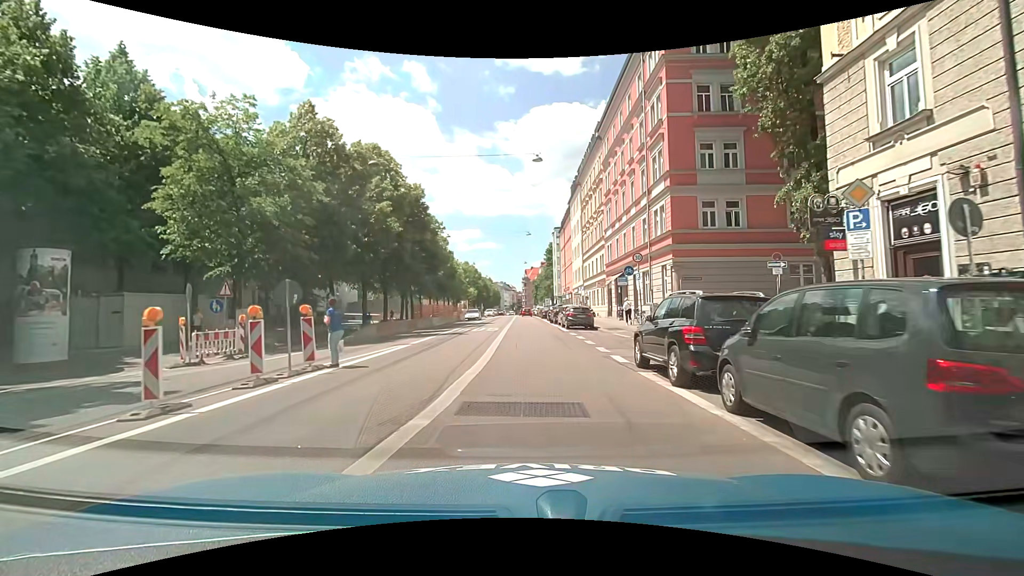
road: secondary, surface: asphalt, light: Day
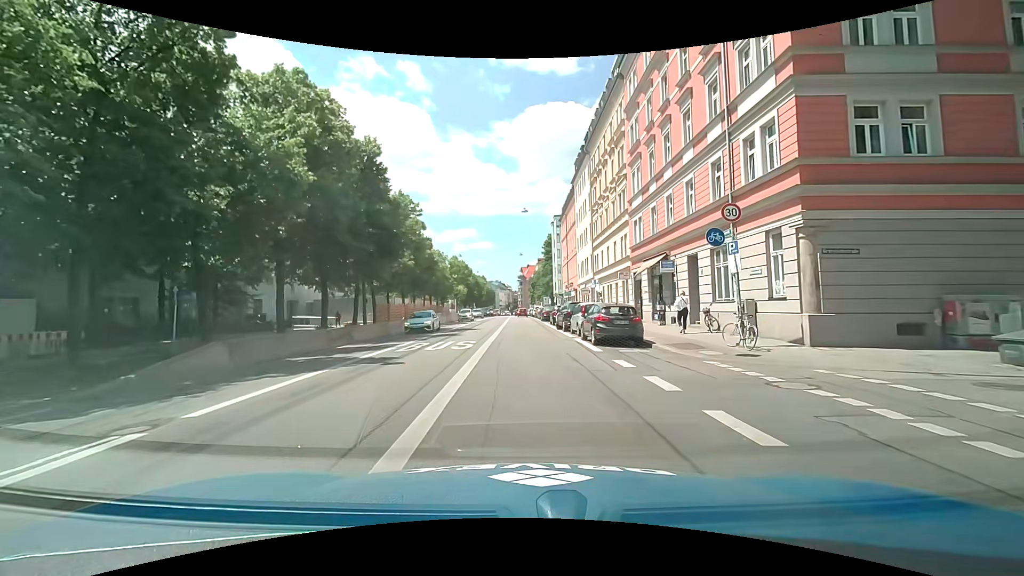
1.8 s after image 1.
(0.0, +13.5) m; 0°
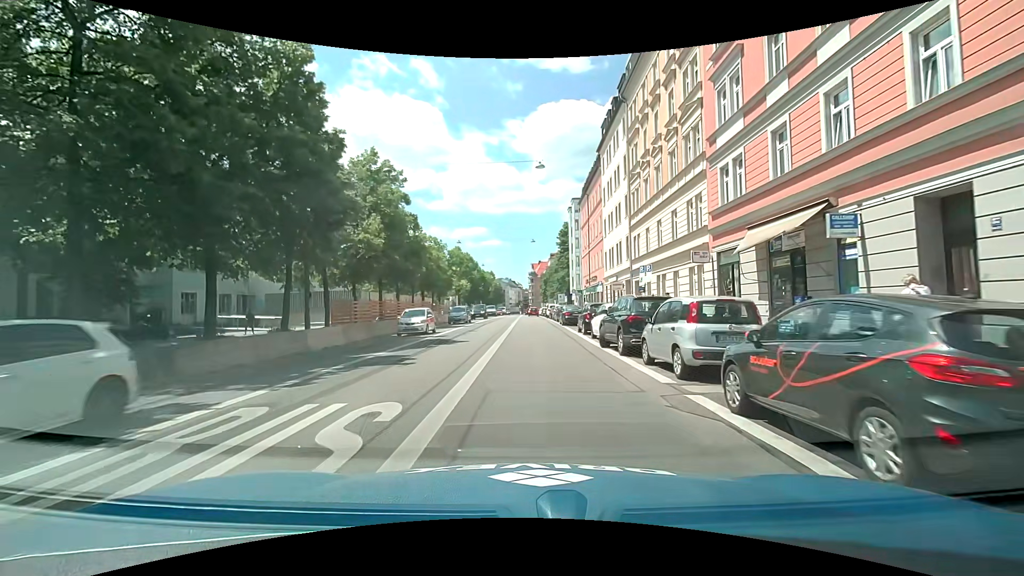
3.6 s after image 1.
(-0.2, +13.4) m; -3°
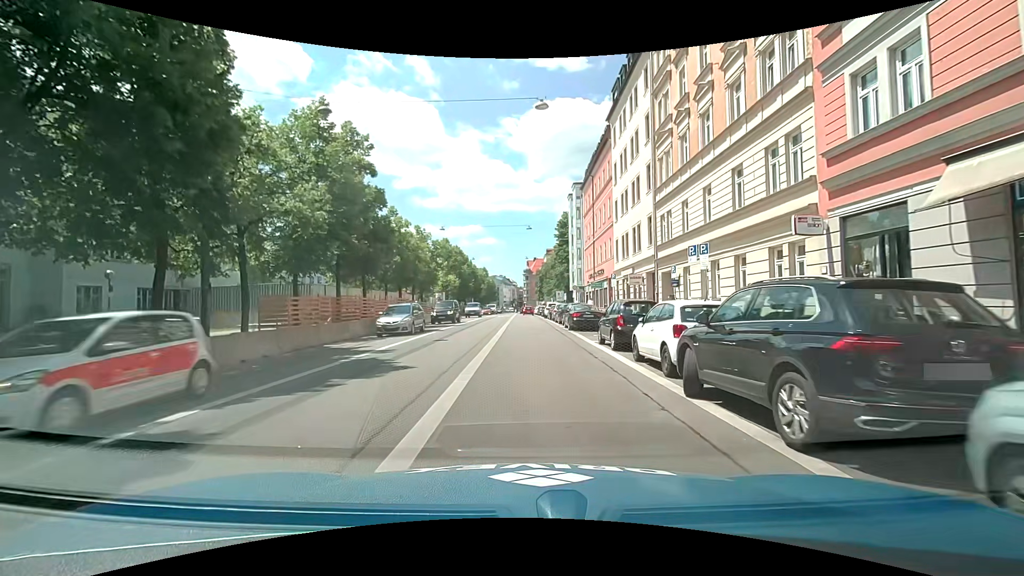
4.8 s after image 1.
(+0.2, +8.9) m; +1°
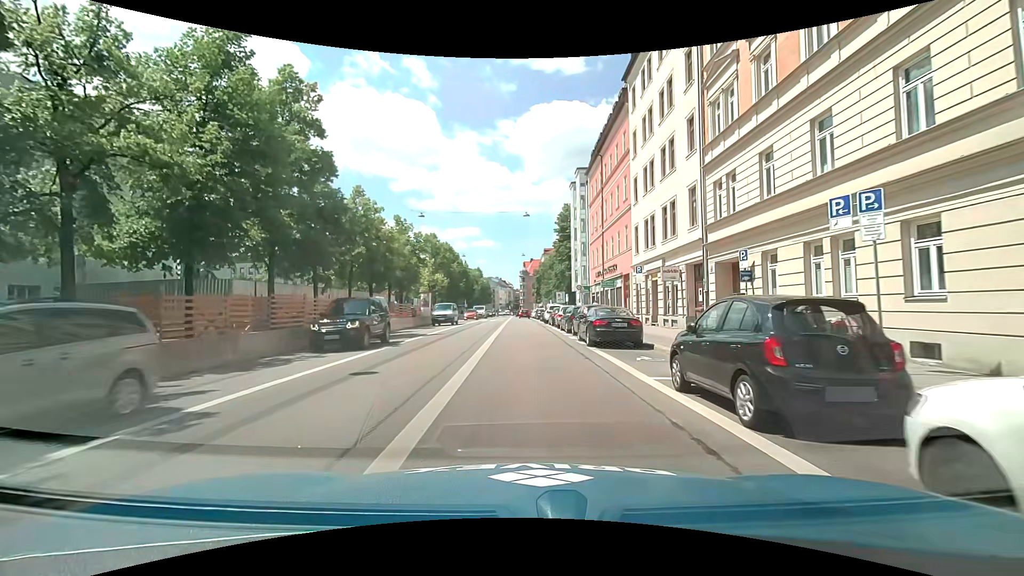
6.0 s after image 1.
(+0.1, +8.9) m; 0°
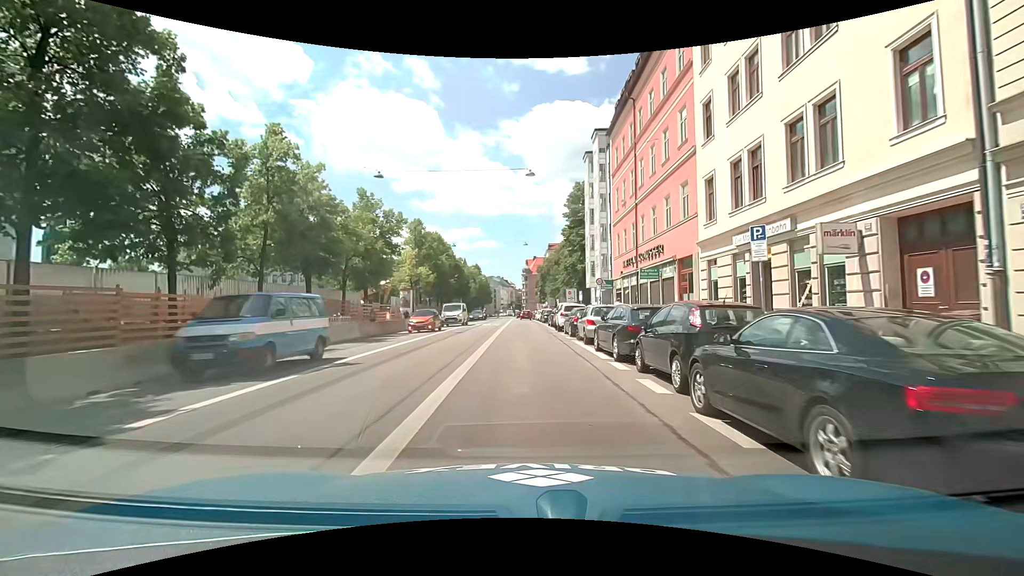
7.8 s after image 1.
(+0.1, +13.4) m; 0°
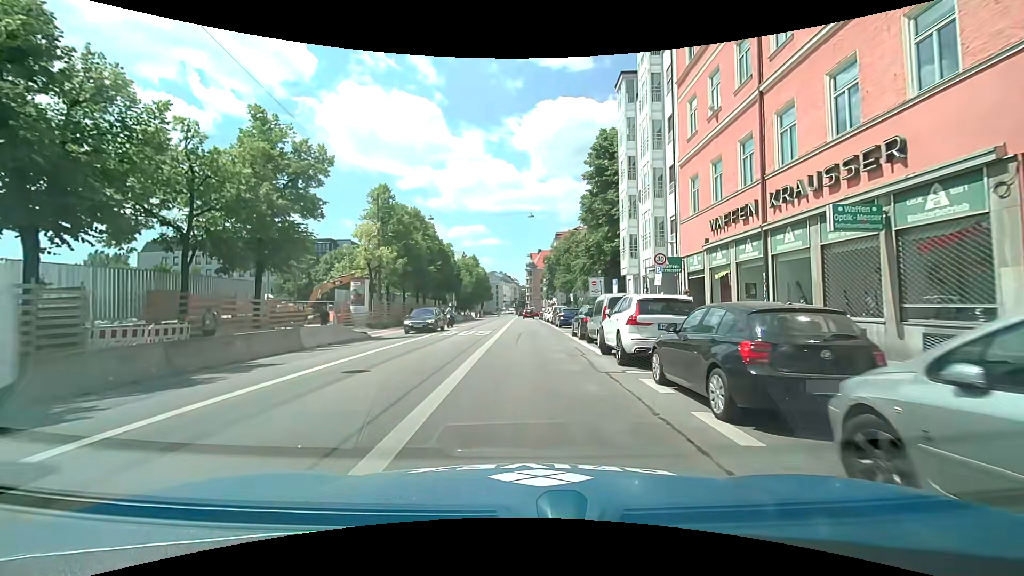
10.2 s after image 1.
(0.0, +17.8) m; +1°
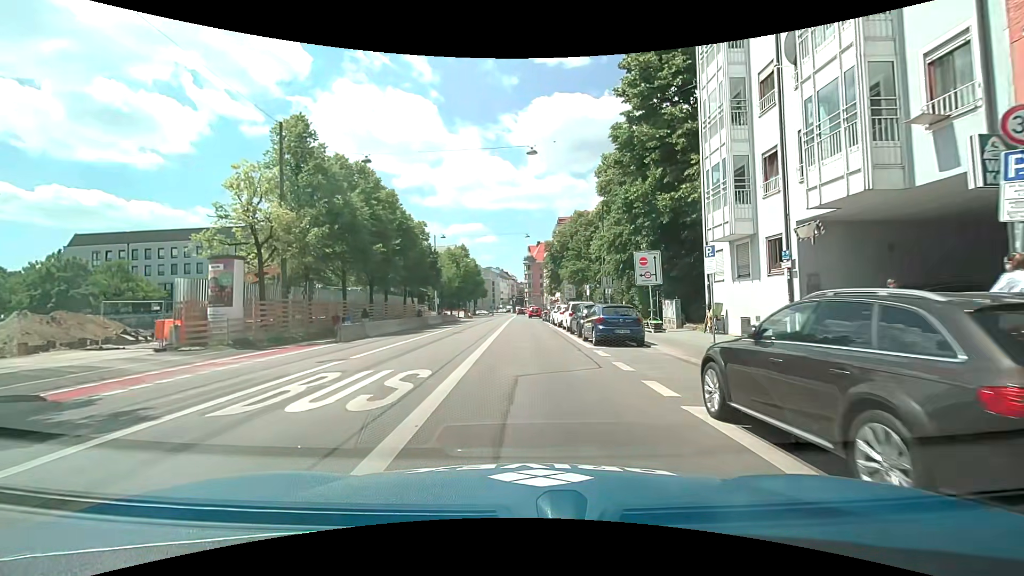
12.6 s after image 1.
(-0.5, +18.0) m; -1°
(0, +10) (0, +20) (0, +30) (0, +40) (0, +50) (0, +60) (0, +70) (-1, +80) (-1, +90) (-1, +100) m
